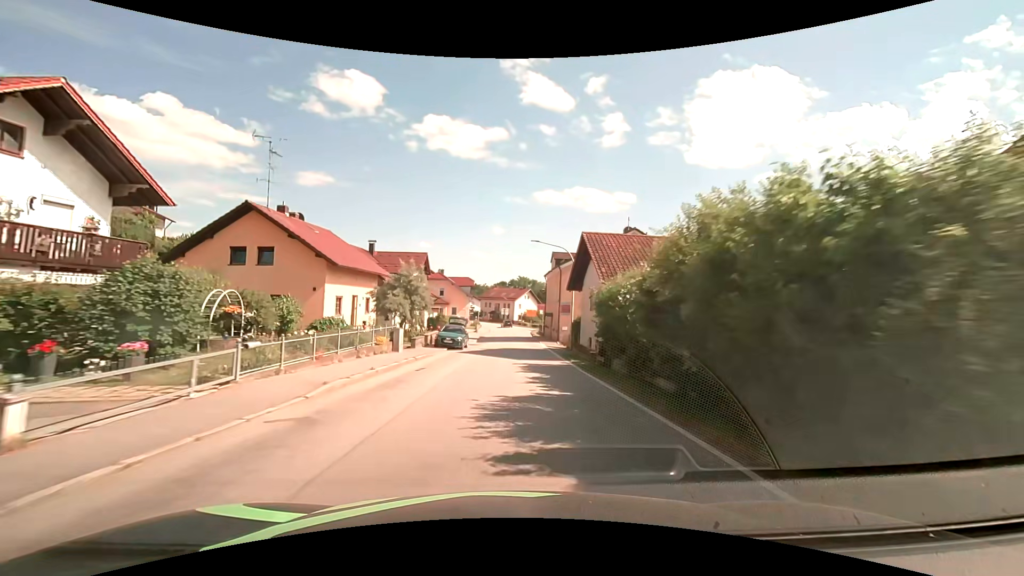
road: secondary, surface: asphalt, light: Day
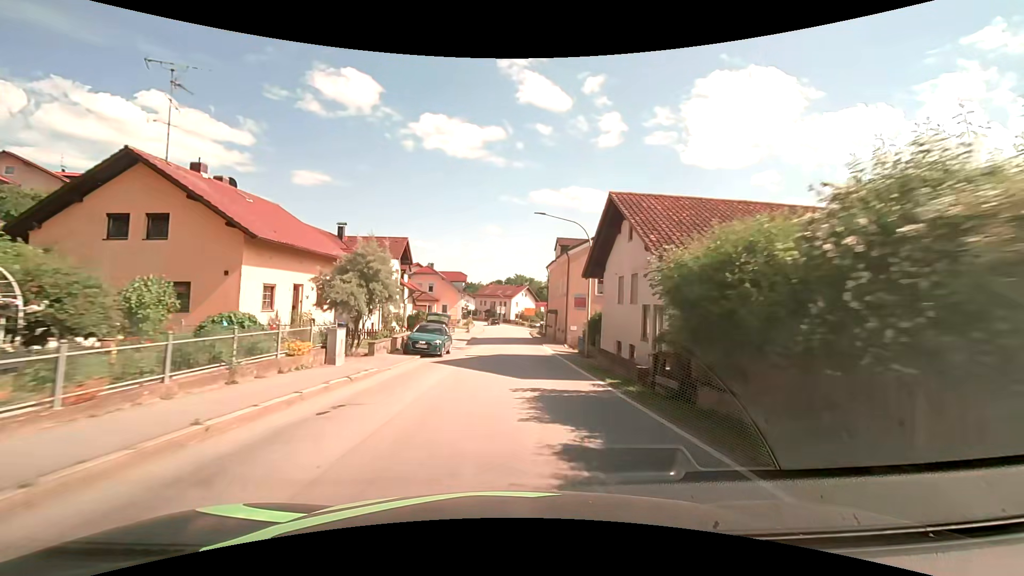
(0.0, +8.0) m; +1°
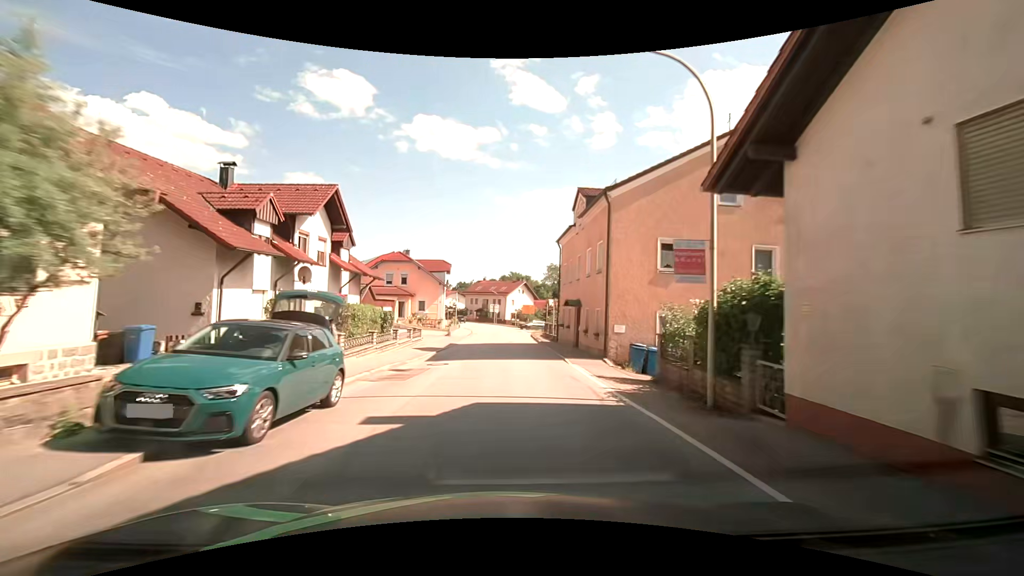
(0.0, +16.0) m; 0°
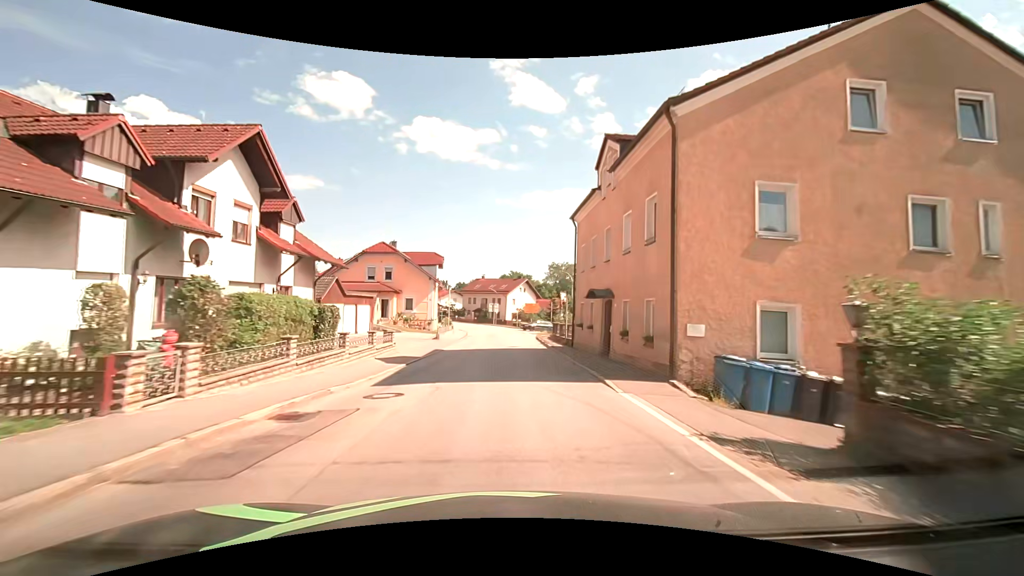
(0.0, +7.9) m; 0°
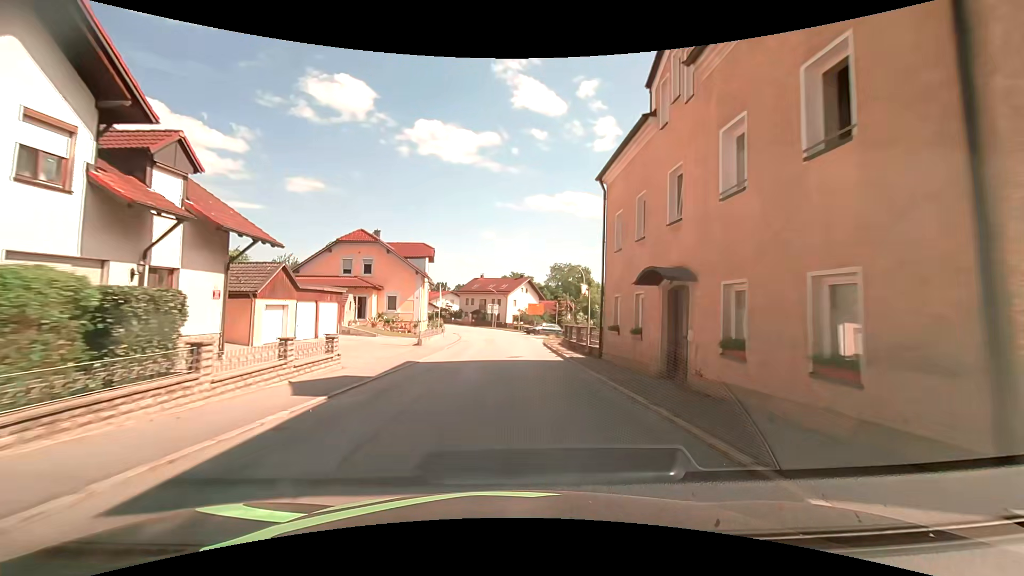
(-0.1, +7.9) m; 0°
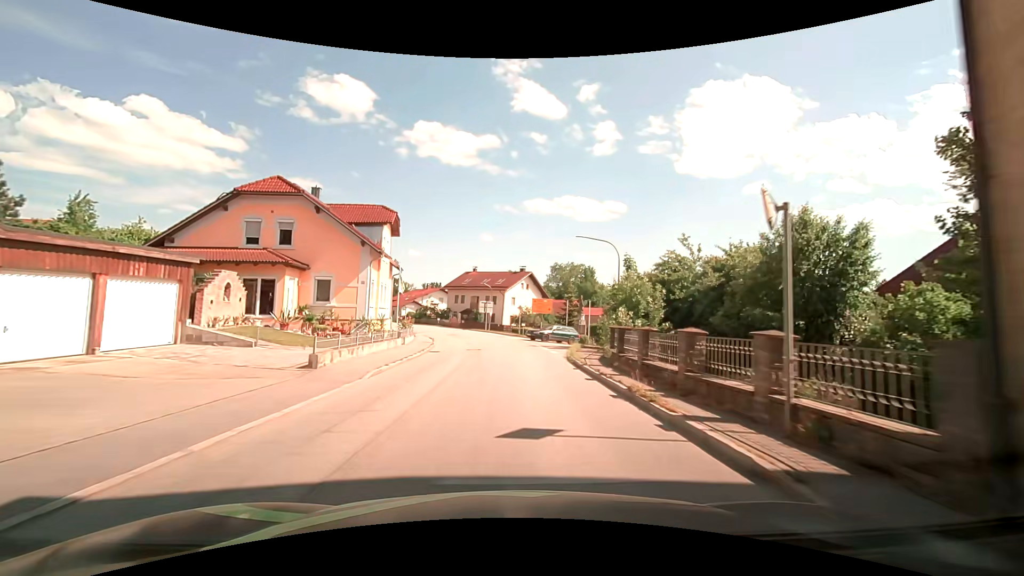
(0.0, +15.8) m; +1°
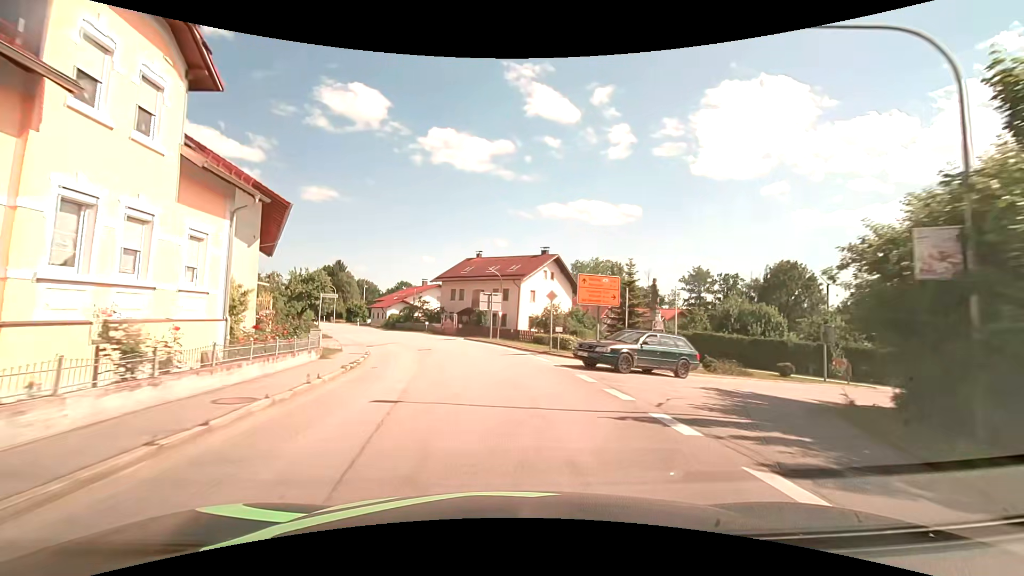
(-0.2, +23.7) m; -2°
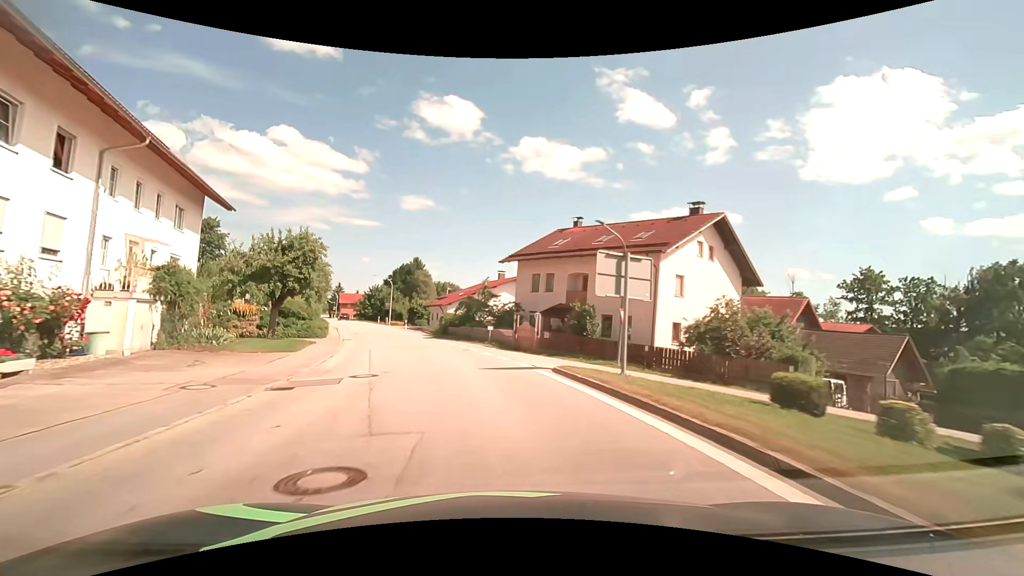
(-1.8, +23.5) m; -10°
(0, +10) (-2, +20) (-4, +30) (-7, +39) (-11, +49) (-14, +58) (-18, +67) (-22, +76) (-26, +86) (-30, +95) m
